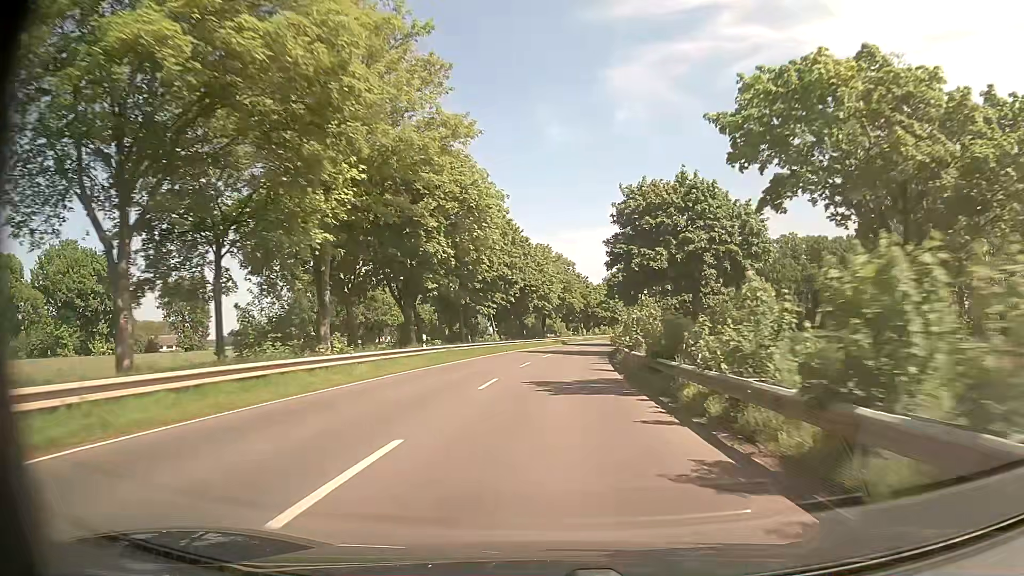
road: secondary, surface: asphalt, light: Day
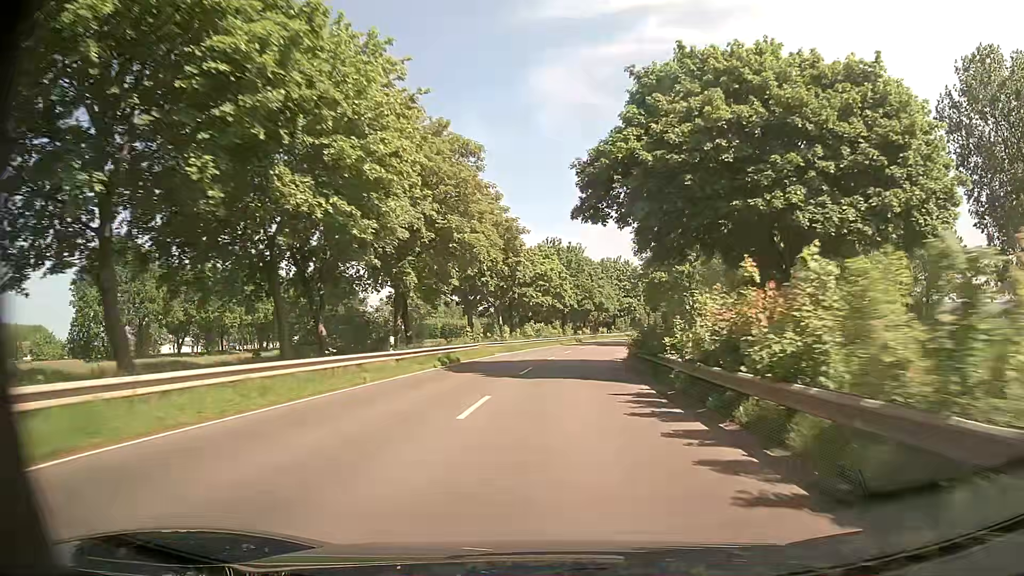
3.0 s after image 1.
(+2.7, +53.5) m; +7°
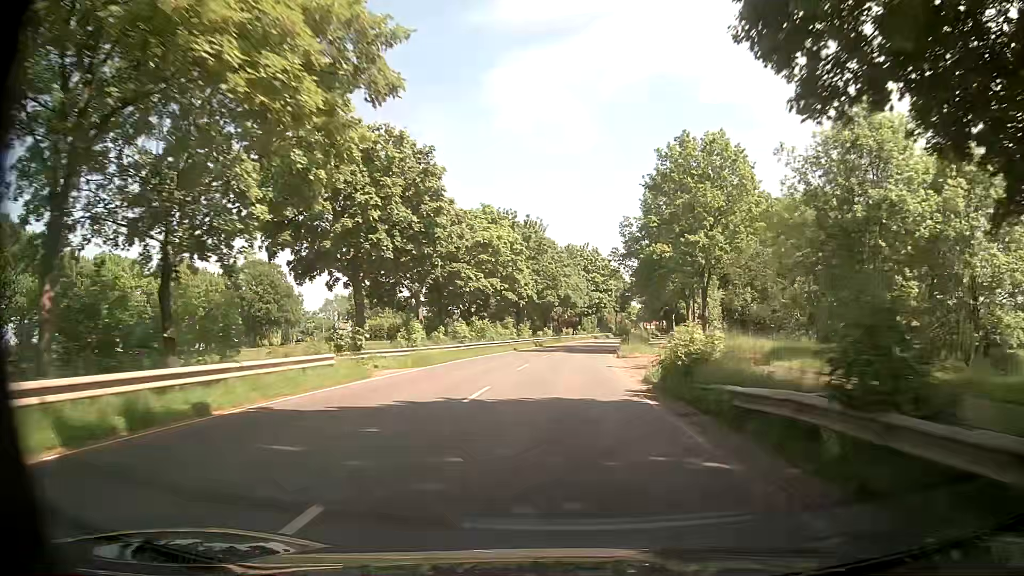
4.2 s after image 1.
(+0.6, +21.7) m; +3°
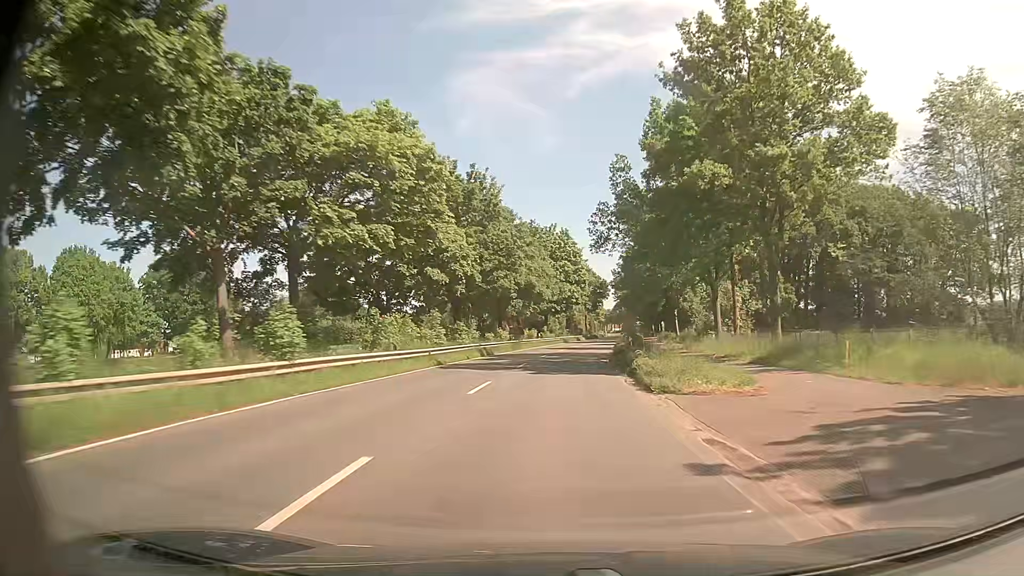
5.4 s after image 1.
(+0.8, +21.8) m; +4°
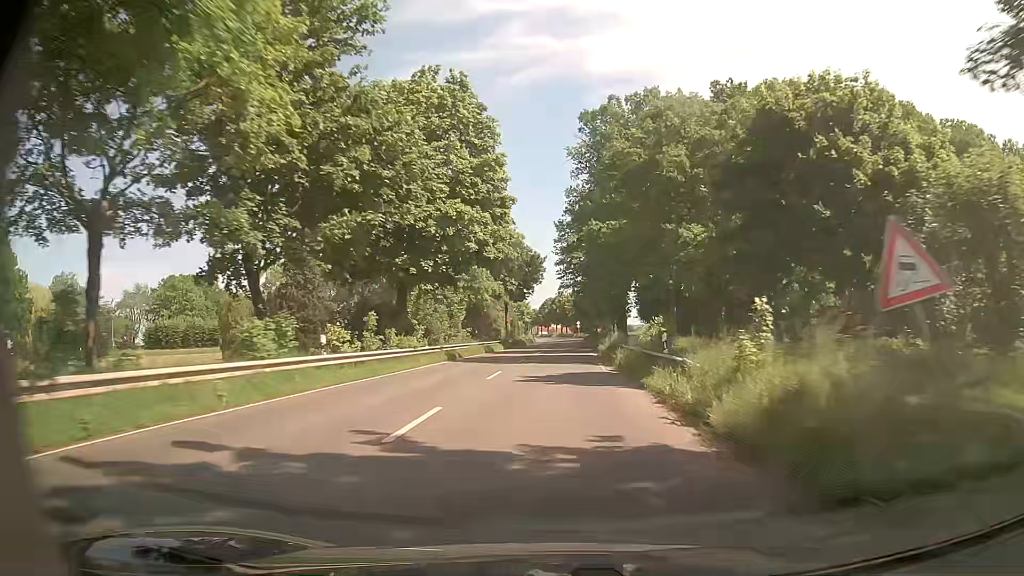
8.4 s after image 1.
(+3.2, +55.0) m; +7°
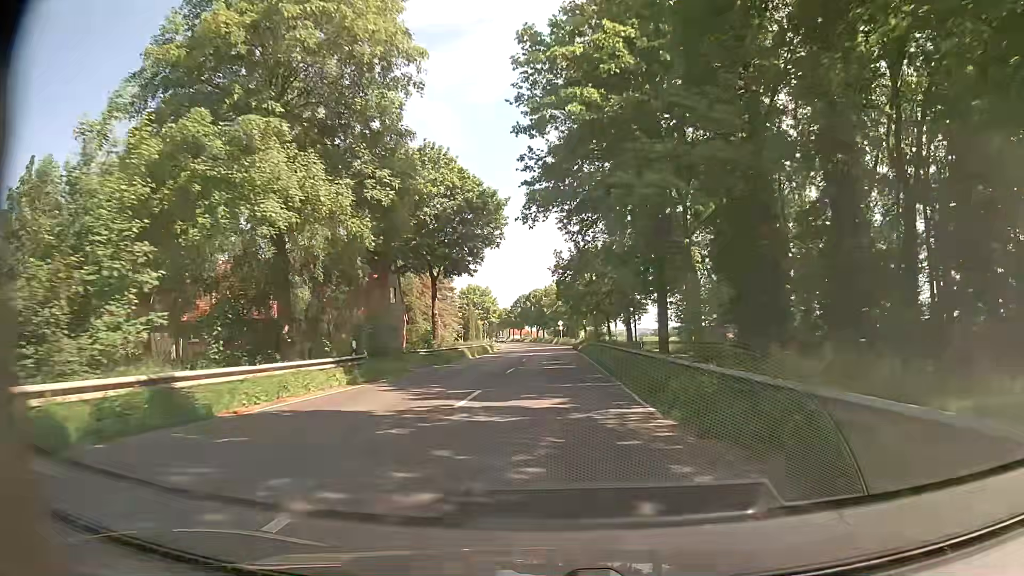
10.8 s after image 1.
(+0.7, +43.4) m; +1°
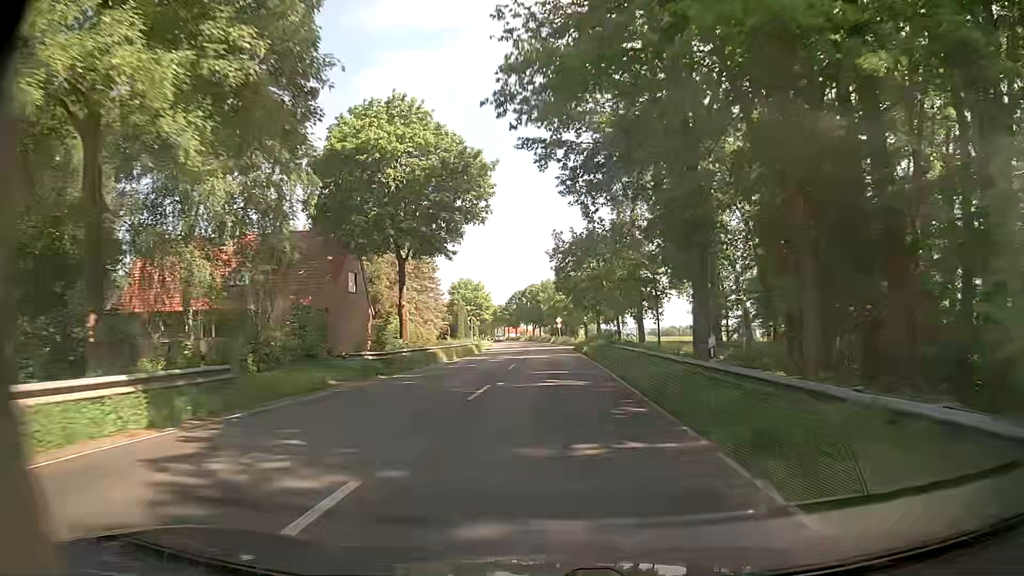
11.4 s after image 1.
(0.0, +10.8) m; 0°
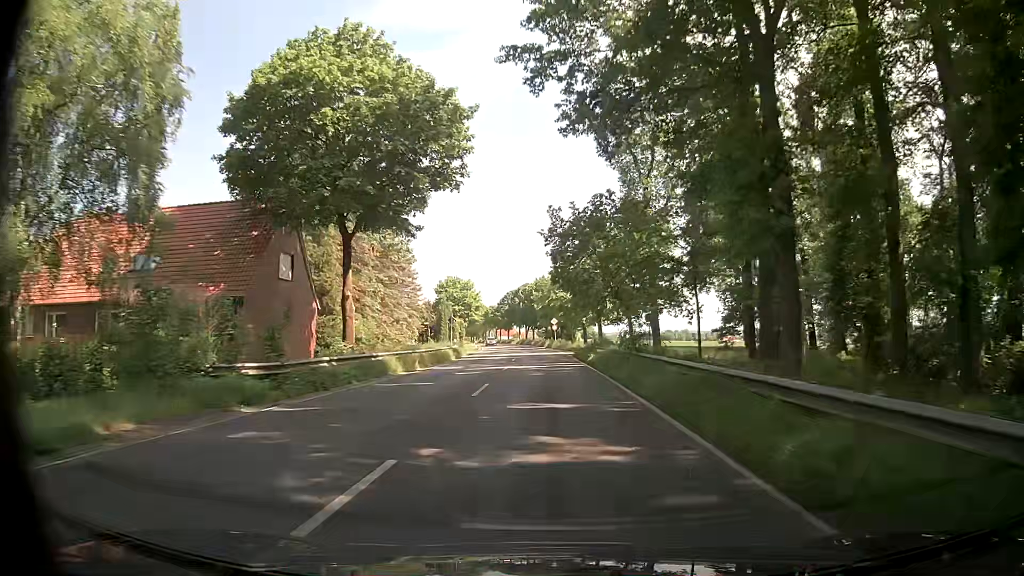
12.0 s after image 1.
(+0.1, +10.7) m; +1°
(0, +10) (0, +20) (0, +30) (0, +40) (0, +50) (-1, +60) (-1, +70) (-2, +80) (-3, +90) (-4, +100) m
